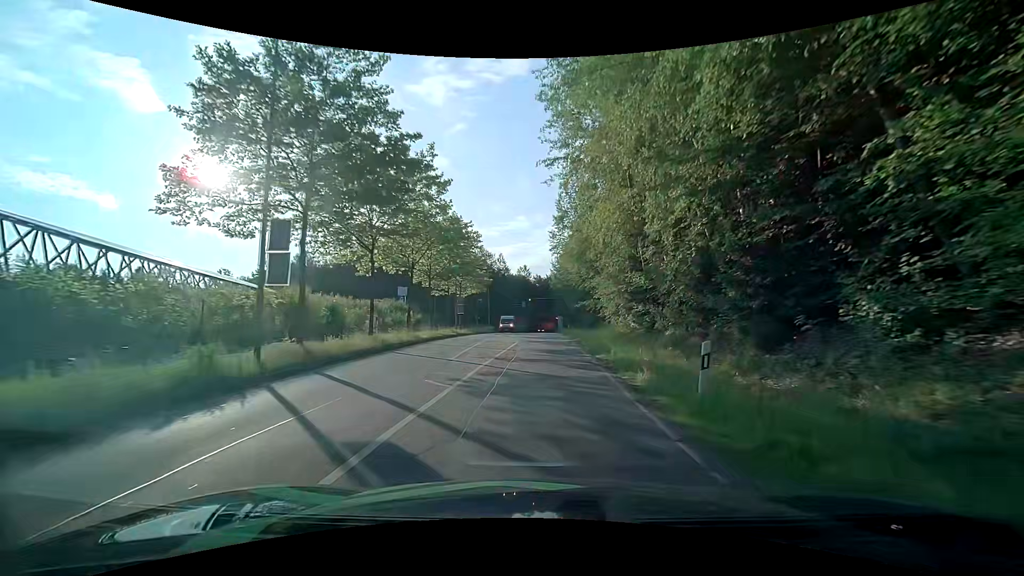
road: secondary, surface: asphalt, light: Day
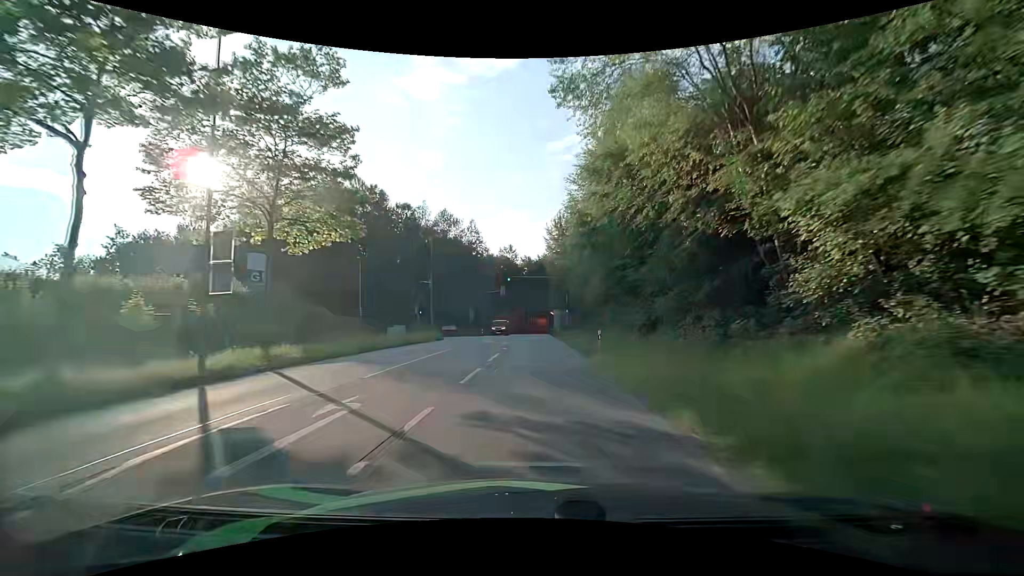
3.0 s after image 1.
(+0.5, +38.4) m; +1°
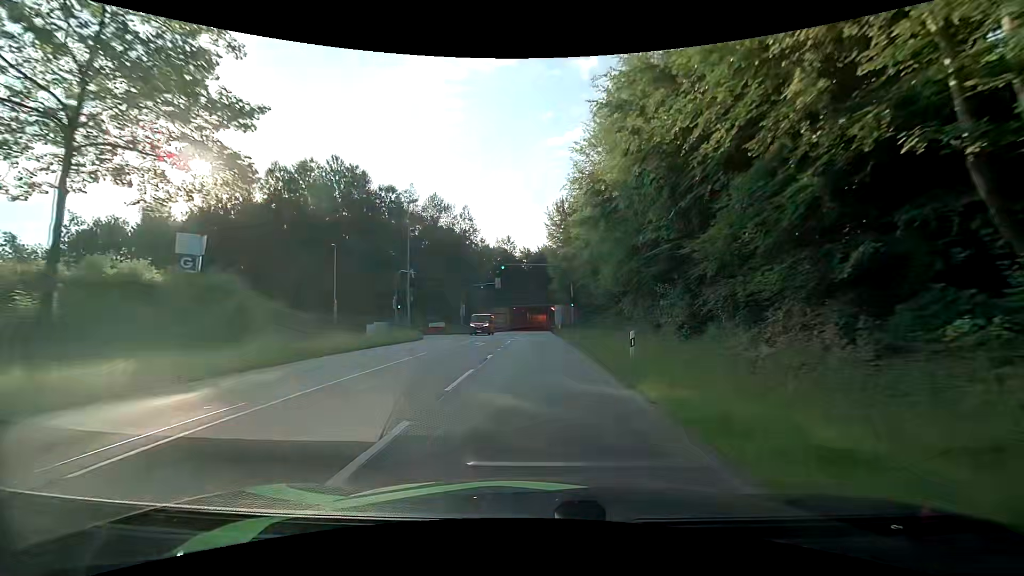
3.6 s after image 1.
(0.0, +7.9) m; 0°
(0, +10) (0, +20) (0, +30) (0, +40) (0, +50) (0, +60) (-1, +70) (0, +80) (0, +90) (0, +100) m
